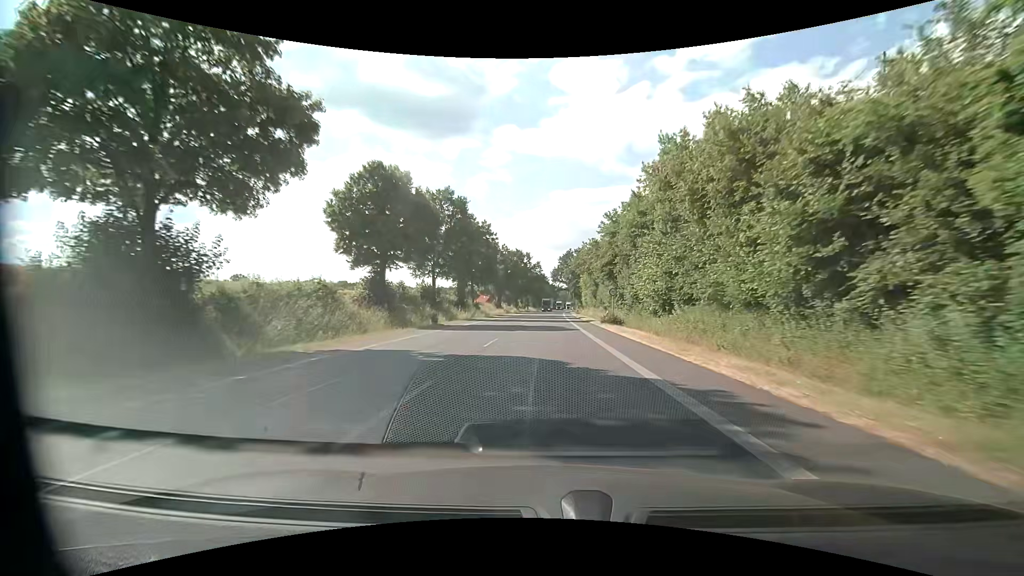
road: primary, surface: asphalt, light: Day
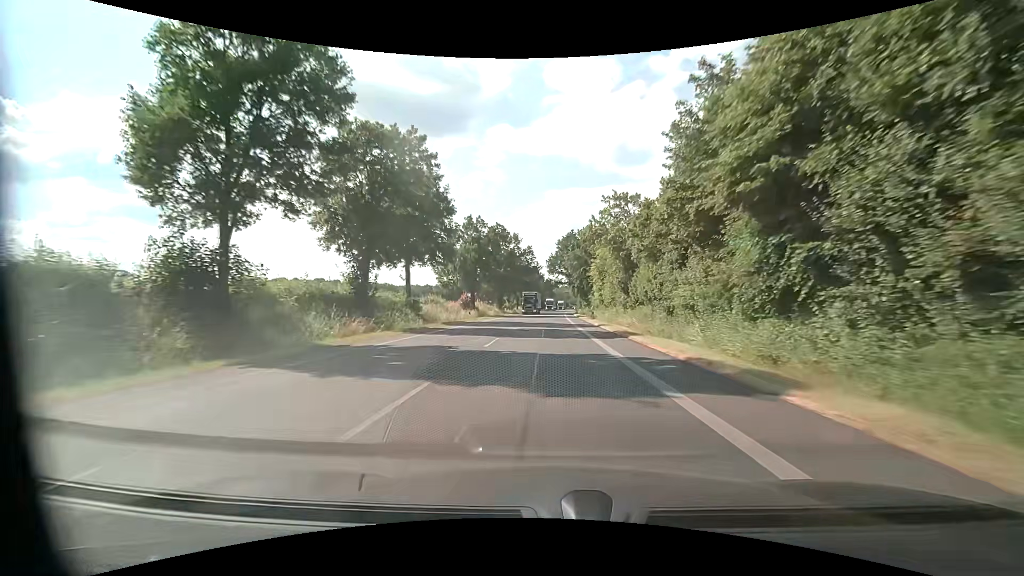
(+0.2, +35.0) m; 0°
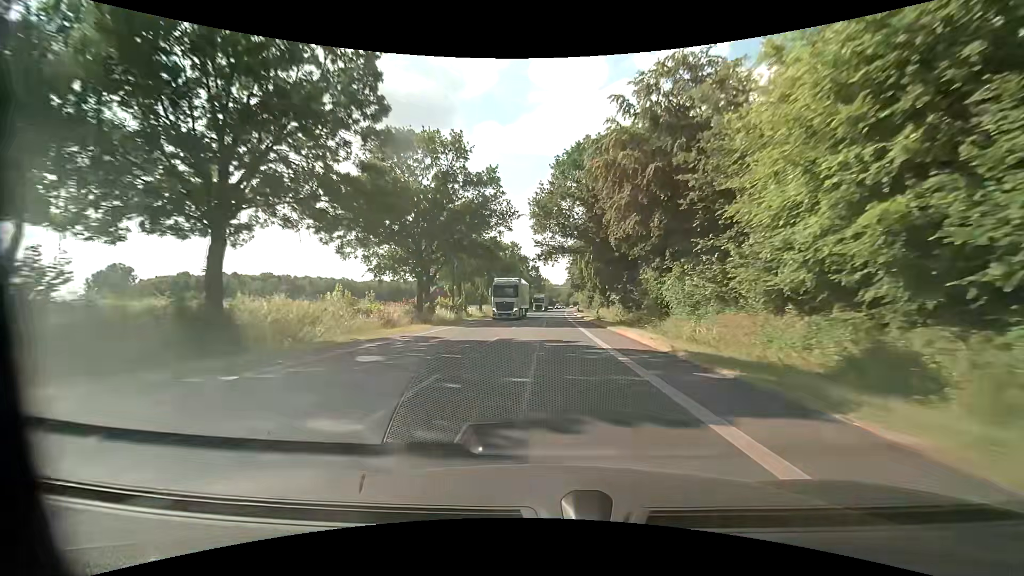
(+0.9, +58.4) m; +1°
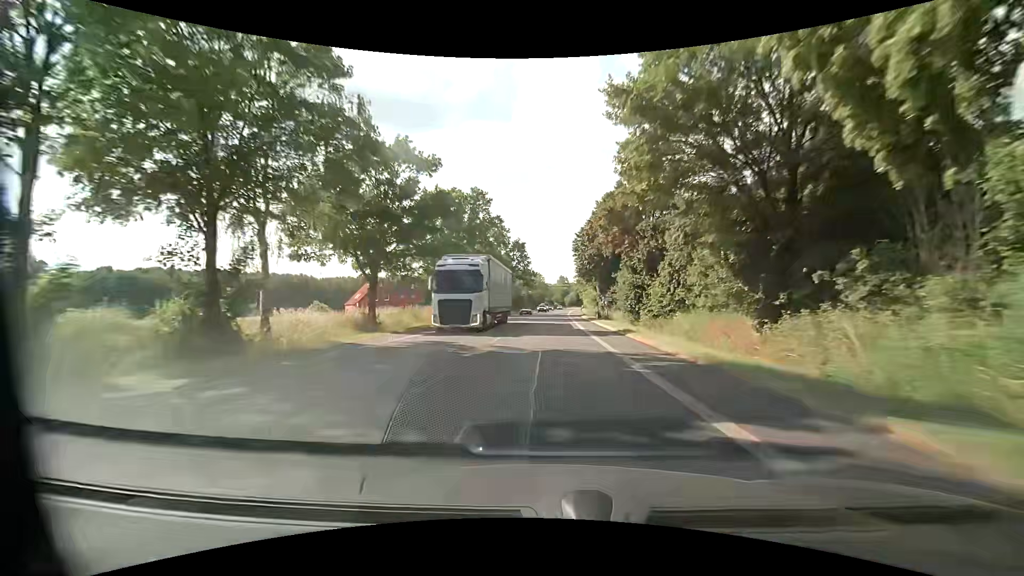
(+0.5, +46.6) m; +1°
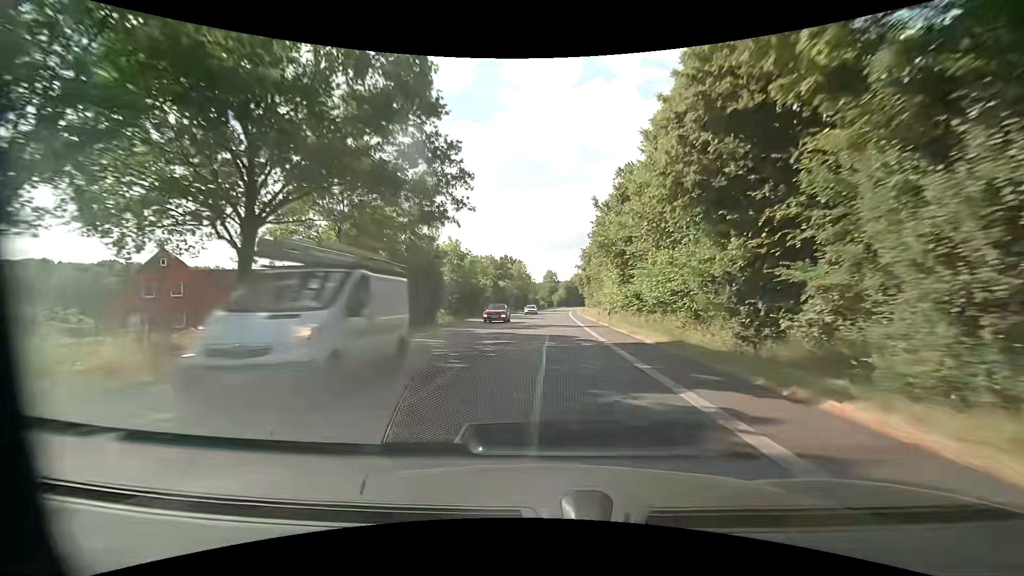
(+0.4, +58.0) m; +2°
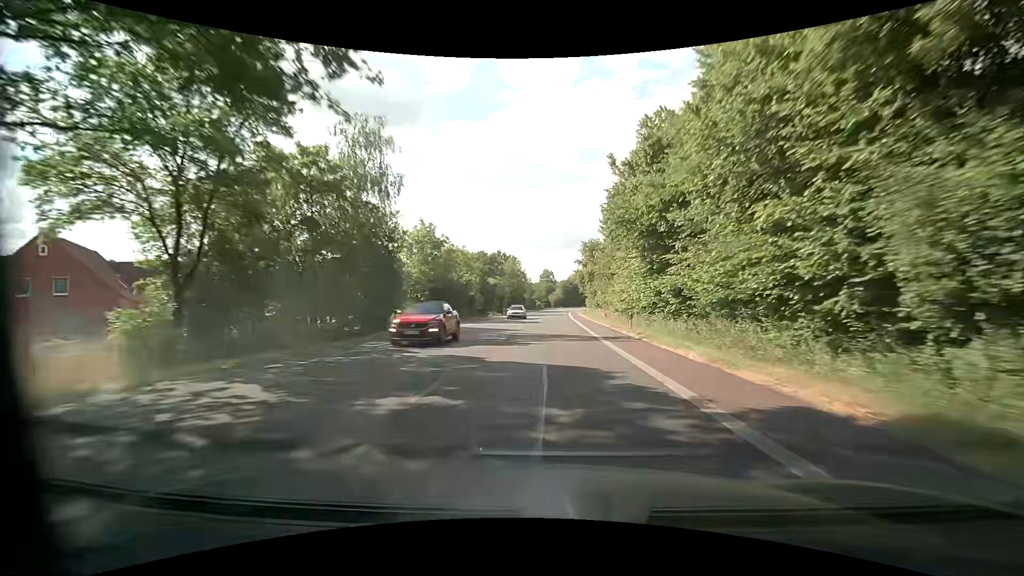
(0.0, +11.6) m; 0°
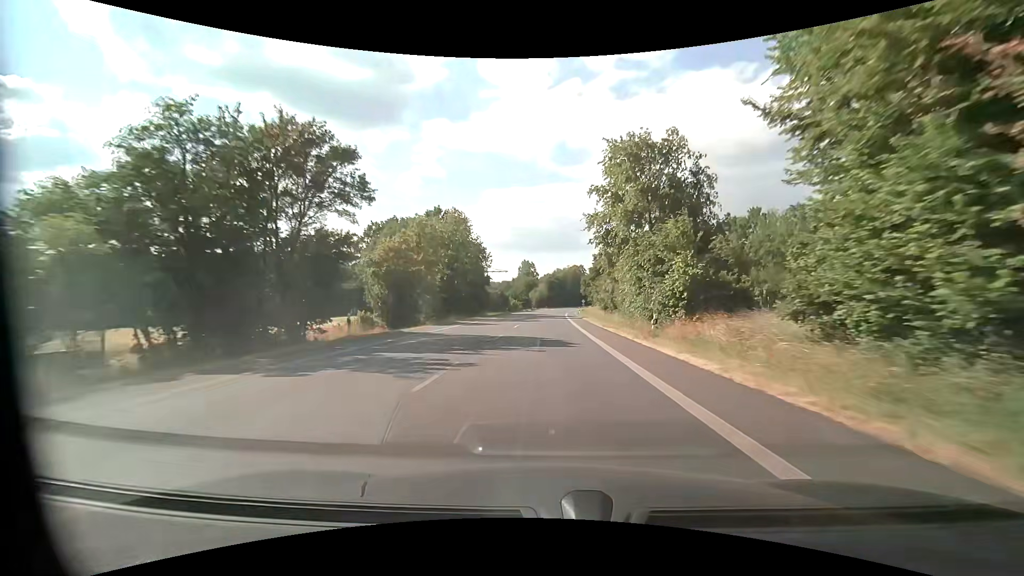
(+1.0, +58.1) m; +2°
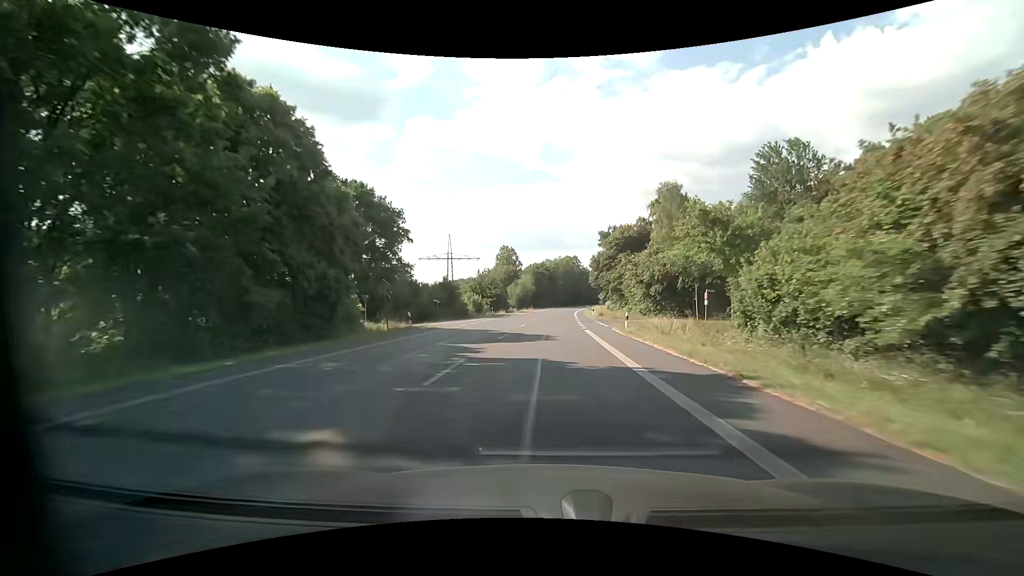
(+0.4, +58.2) m; +1°
(0, +10) (0, +20) (0, +30) (+1, +40) (+1, +50) (+1, +60) (+2, +70) (+3, +80) (+3, +90) (+4, +100) m
